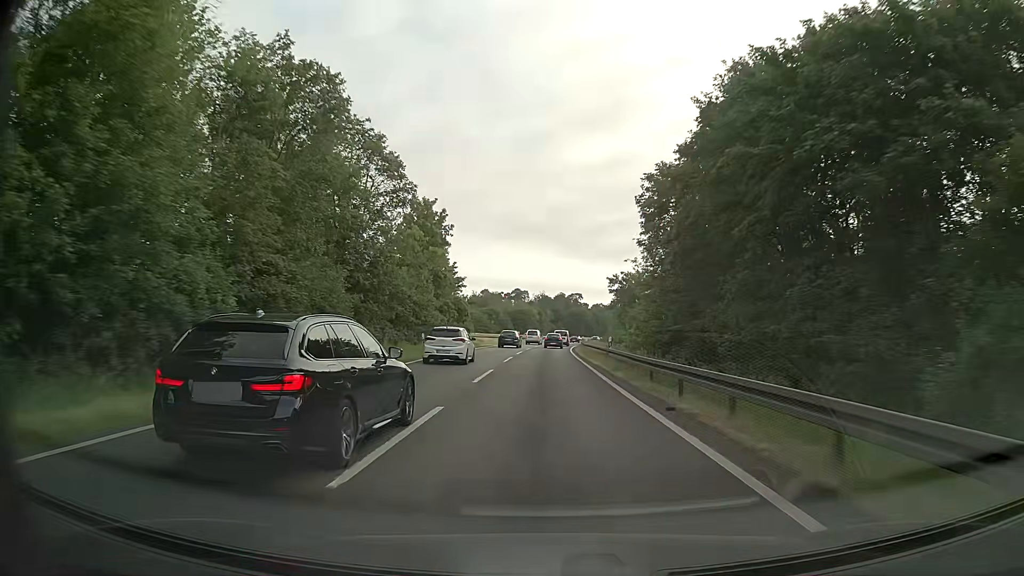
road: motorway_link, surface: asphalt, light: Day
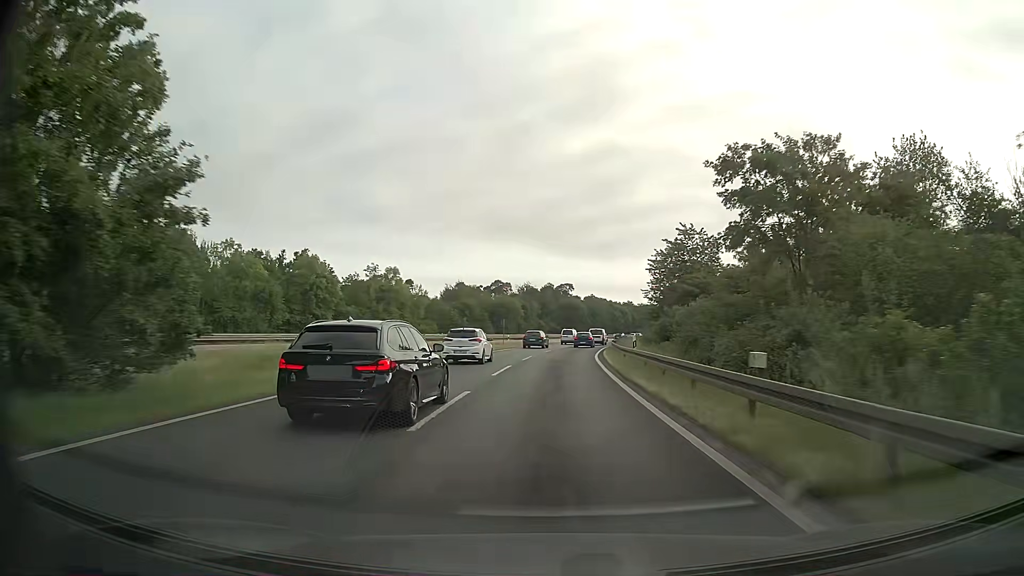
(+0.1, +45.4) m; +1°
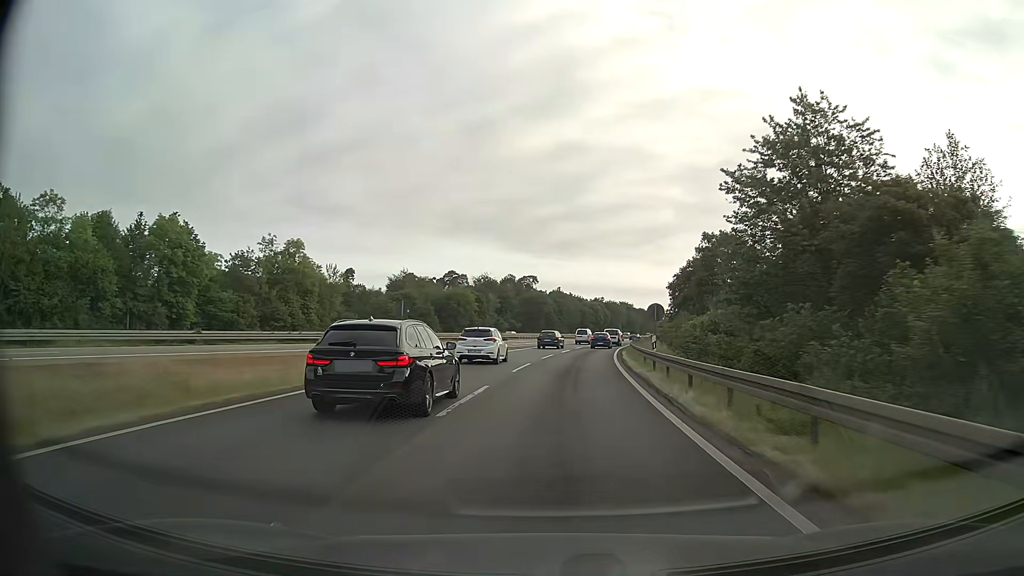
(+0.8, +34.4) m; +3°
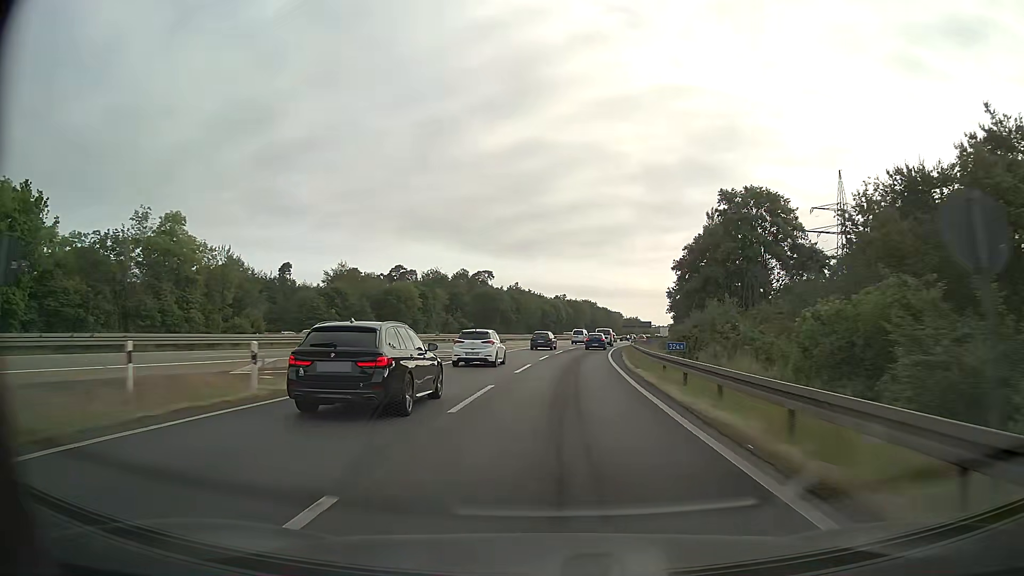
(+0.7, +23.1) m; +3°
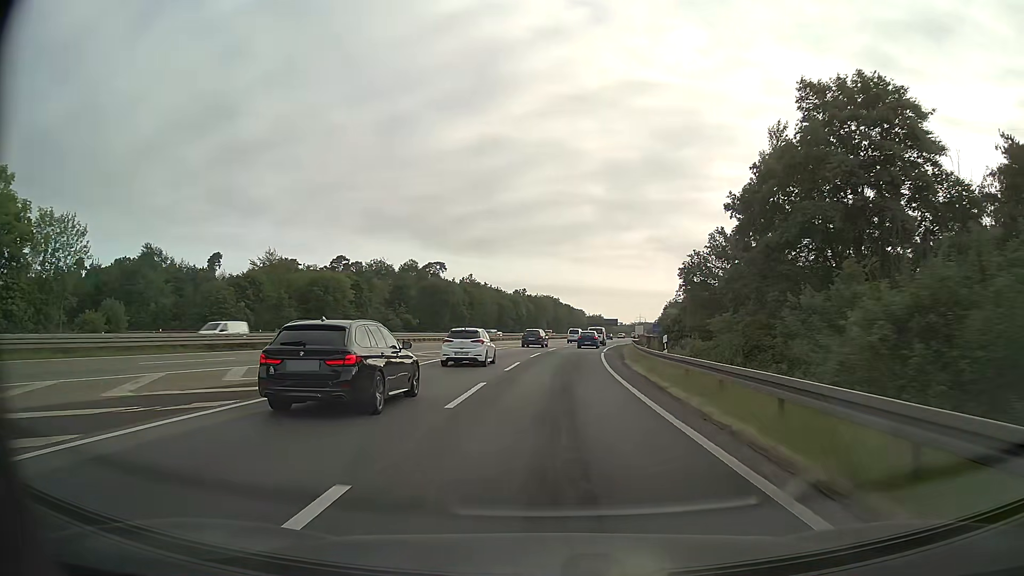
(+0.7, +23.4) m; +3°
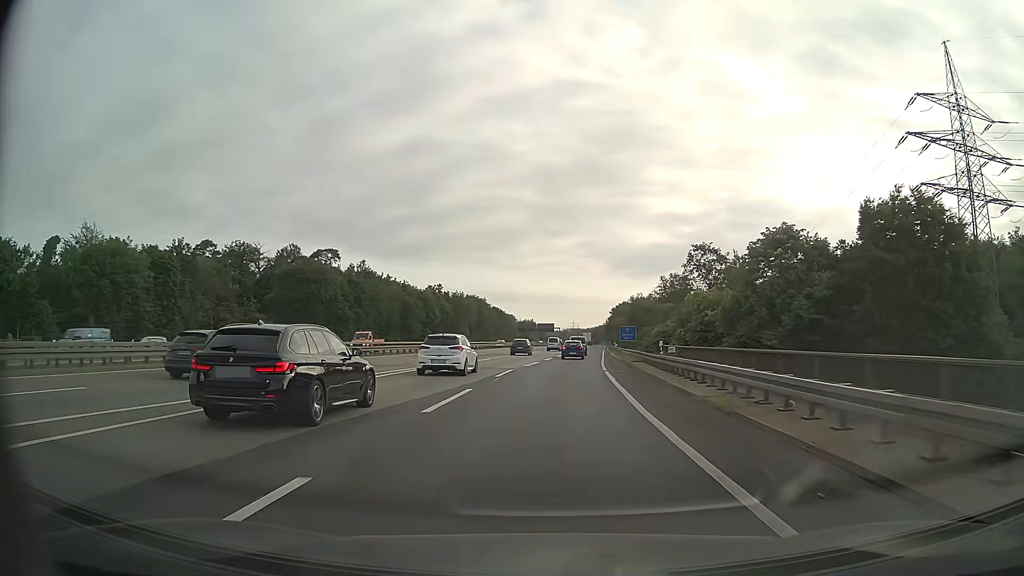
(+2.4, +47.4) m; +6°
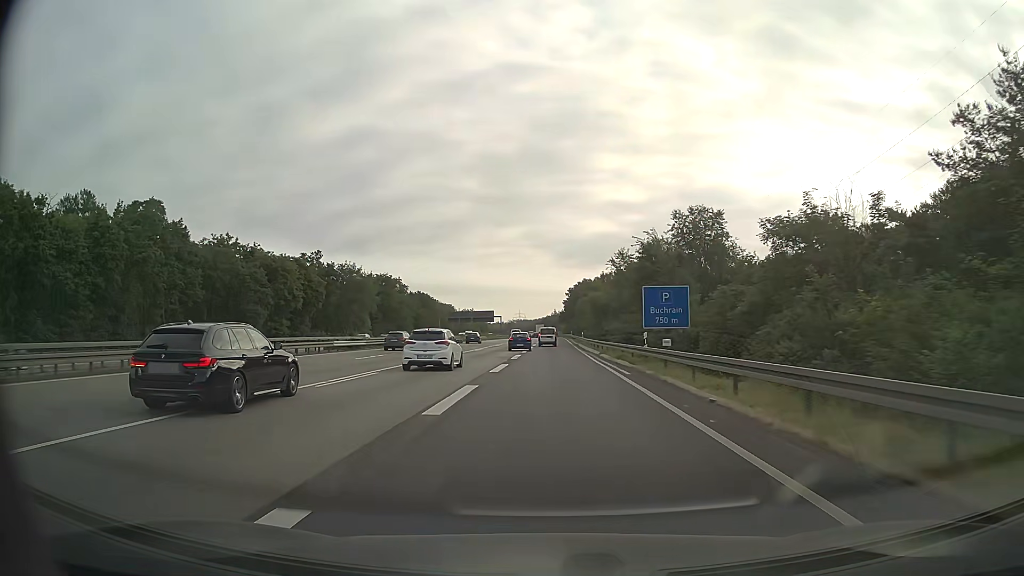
(+3.1, +61.2) m; +5°
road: motorway
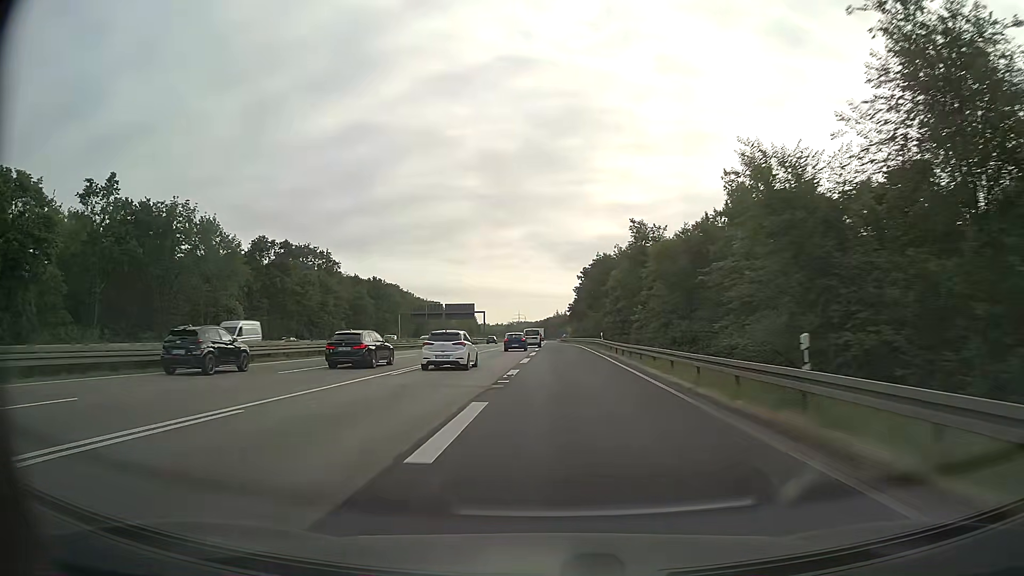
(+0.2, +64.3) m; 0°
(0, +10) (0, +20) (0, +30) (-1, +40) (-1, +50) (-1, +60) (-1, +70) (-2, +80) (-2, +90) (-2, +100) m
